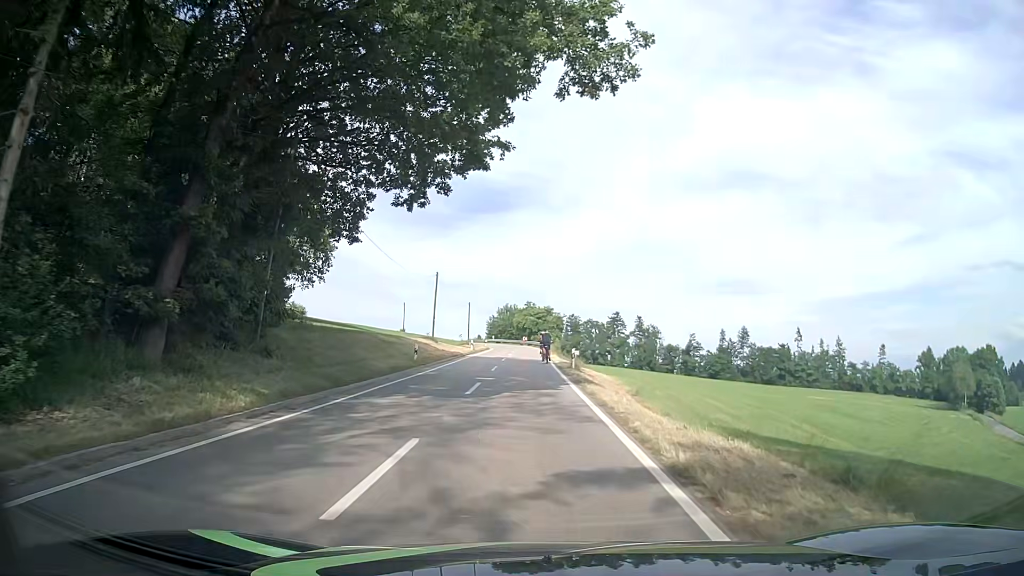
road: tertiary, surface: asphalt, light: Day
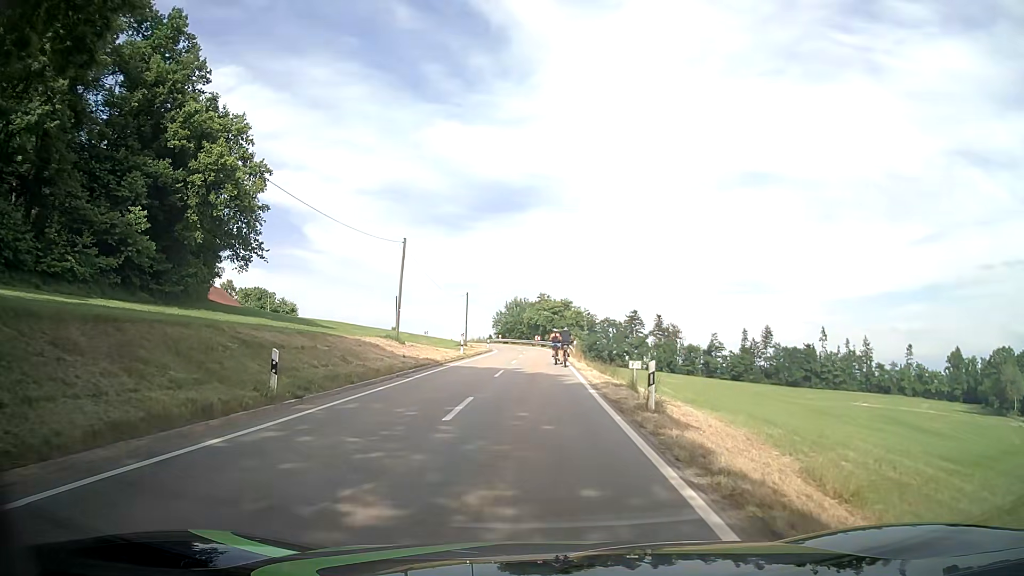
(0.0, +17.8) m; -1°
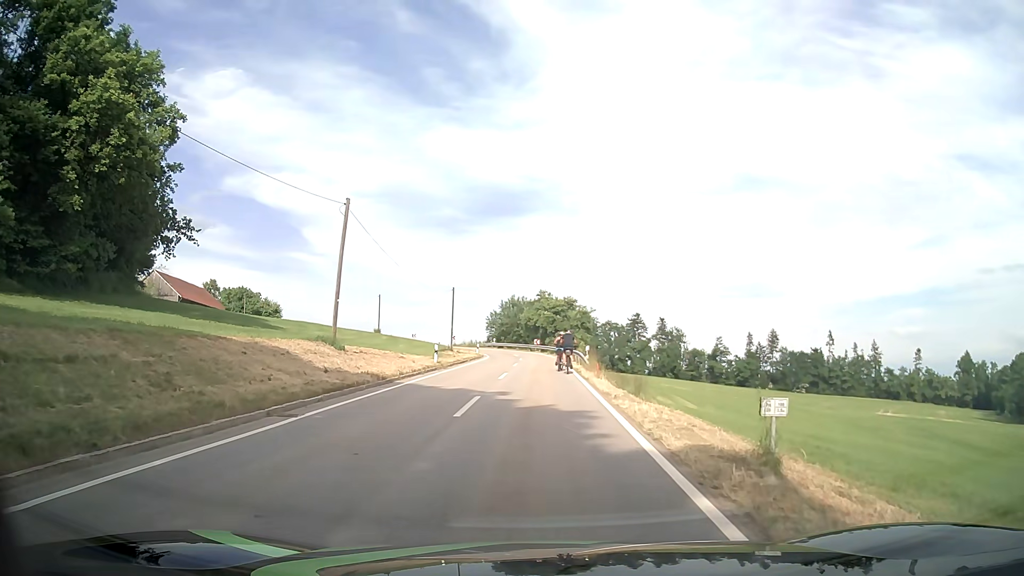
(0.0, +10.9) m; 0°
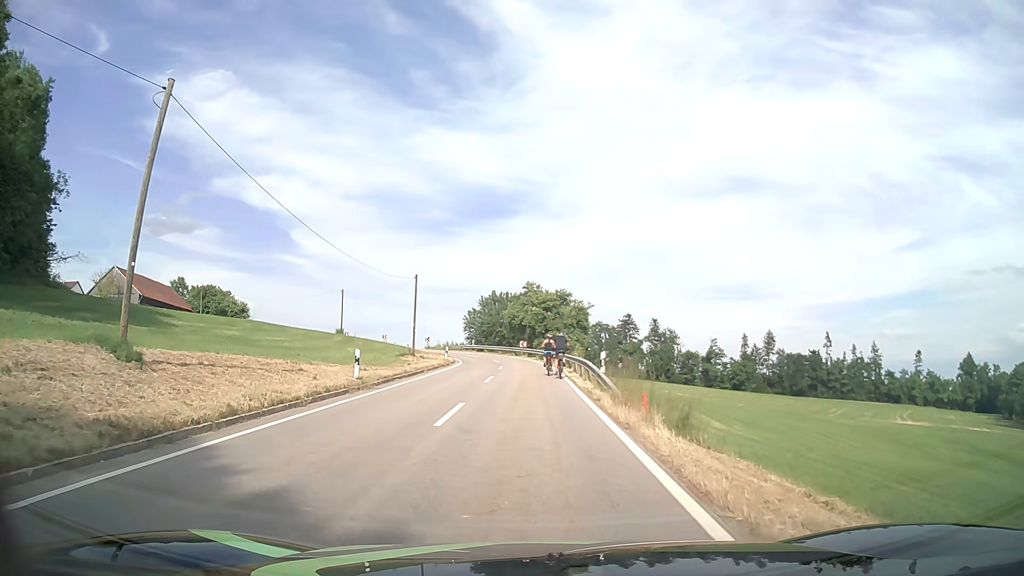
(0.0, +12.6) m; 0°
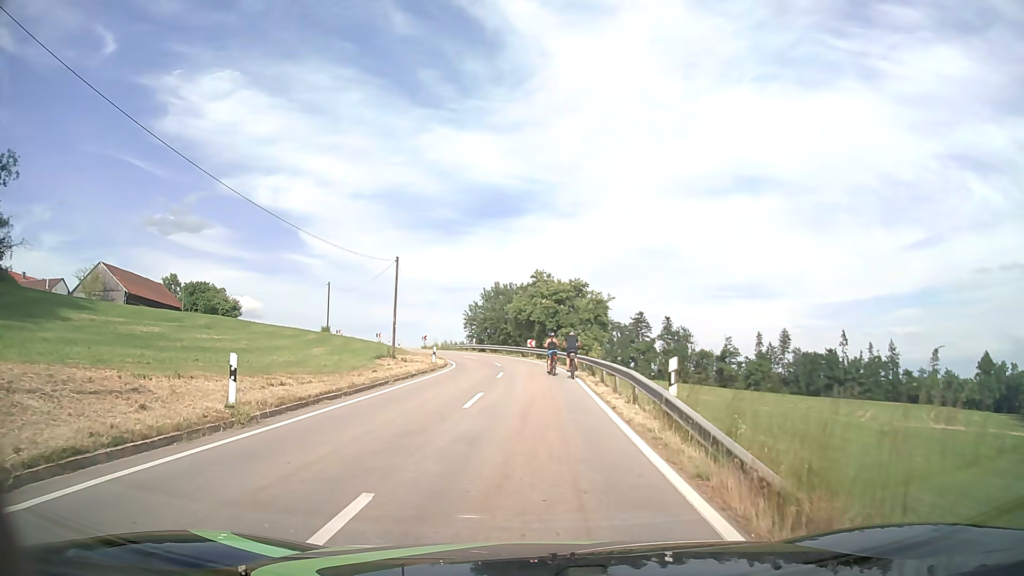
(0.0, +9.2) m; 0°
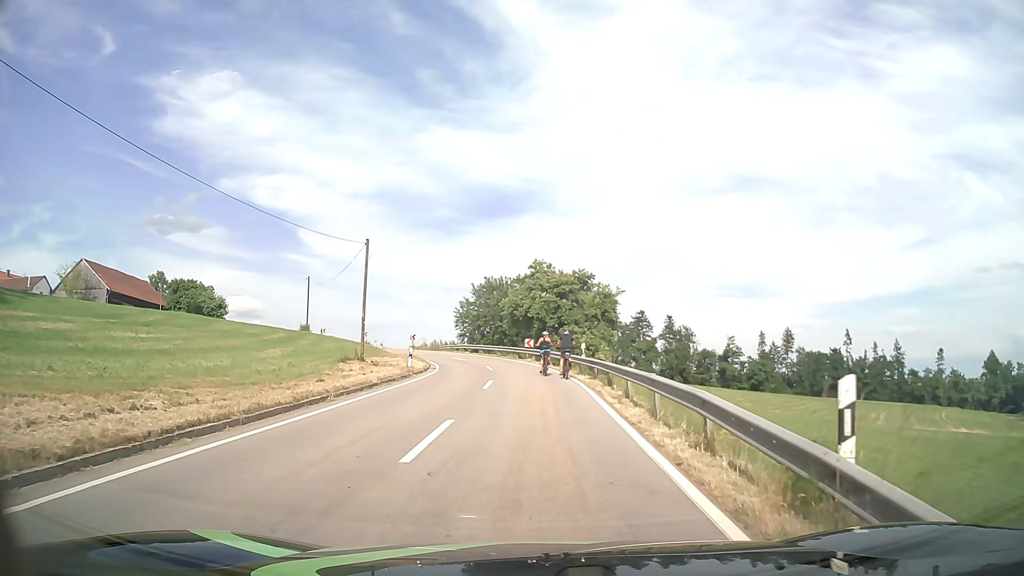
(0.0, +6.4) m; 0°
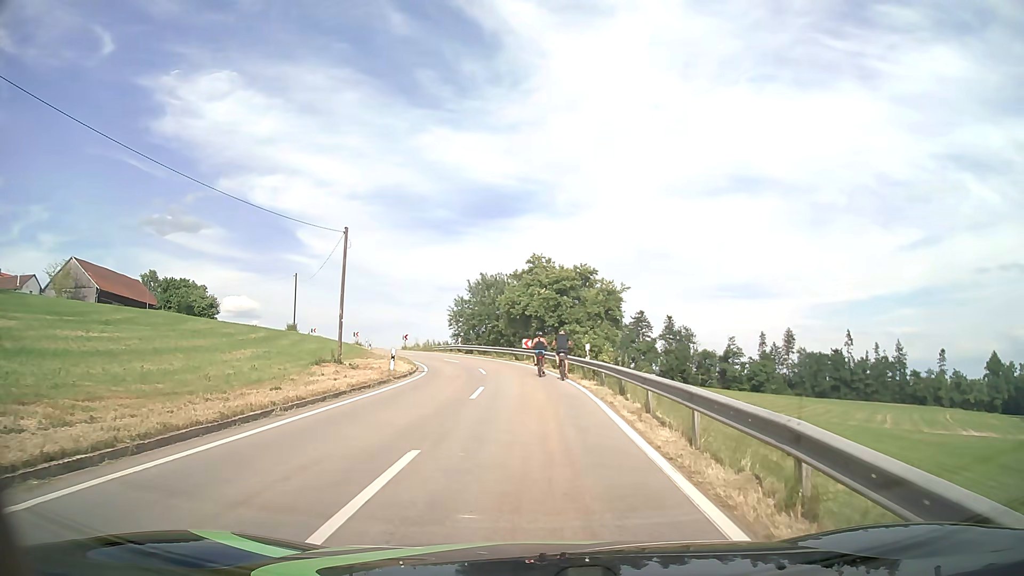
(0.0, +3.3) m; 0°
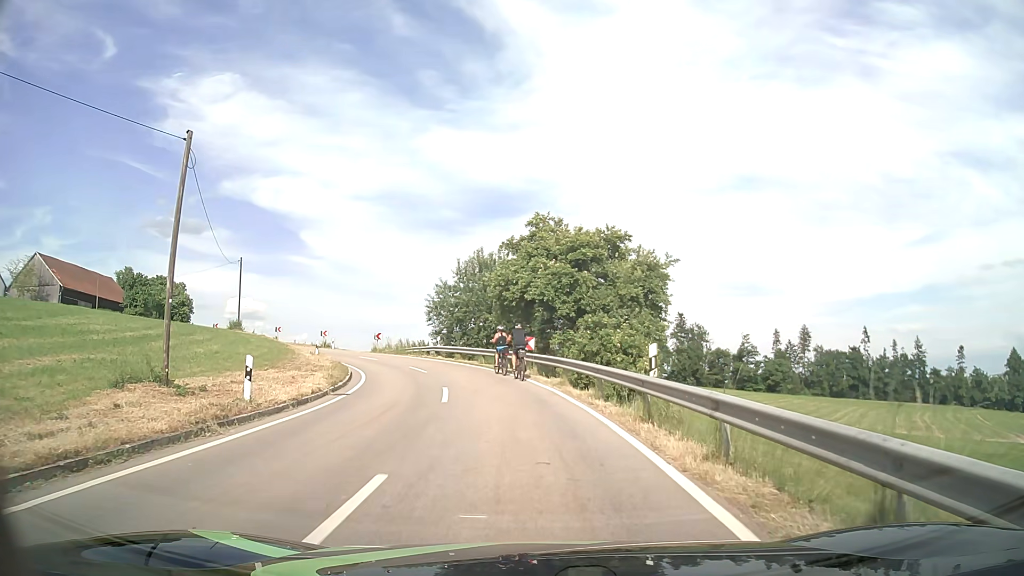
(0.0, +13.6) m; 0°
(0, +10) (-1, +20) (-4, +30) (-7, +39) (-12, +48) (-18, +56) (-25, +62) (-34, +68) (-43, +72) (-53, +75) m
